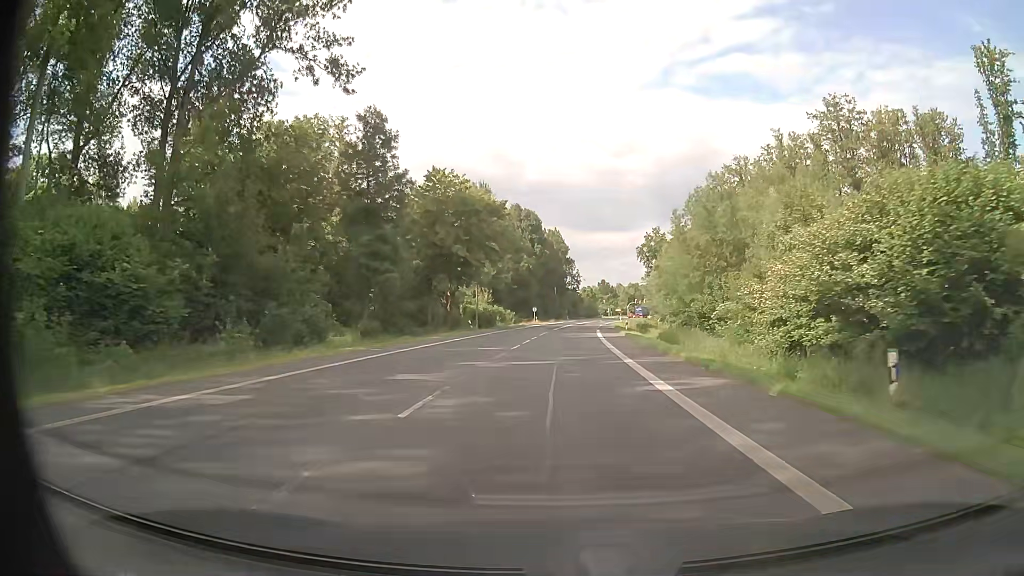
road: primary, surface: asphalt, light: Day
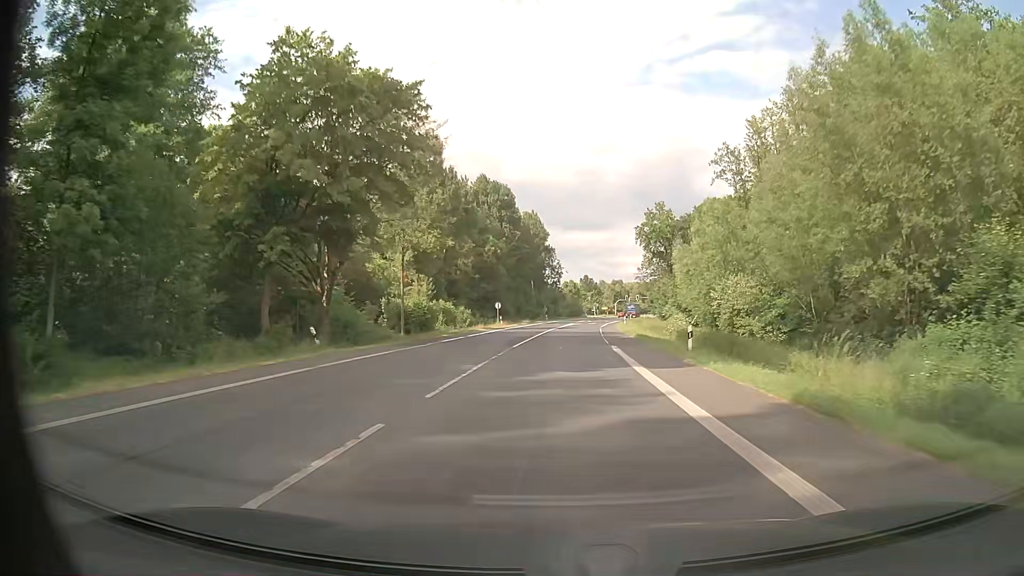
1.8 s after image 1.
(+0.5, +33.8) m; +2°
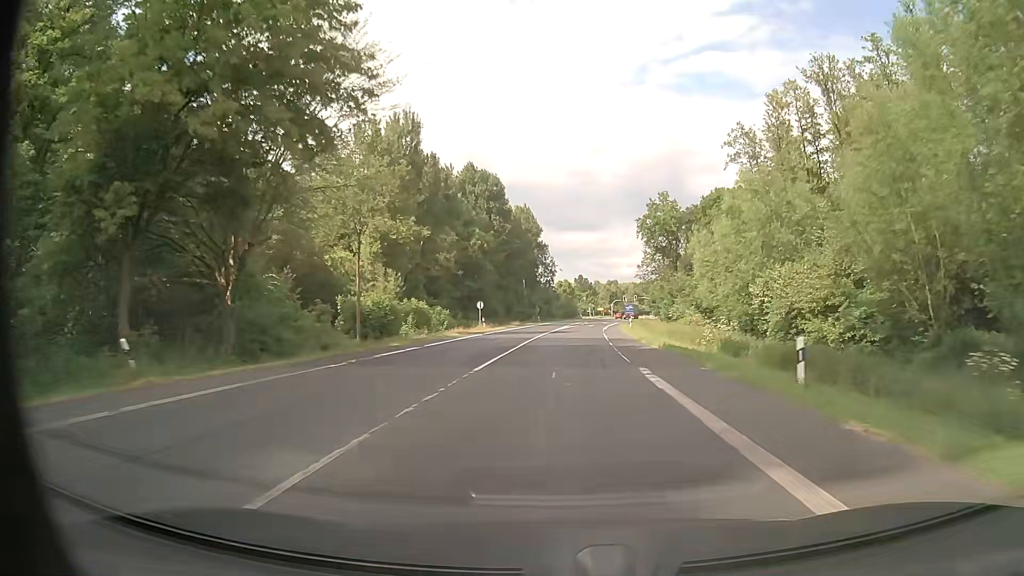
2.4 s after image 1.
(+0.1, +11.3) m; +1°
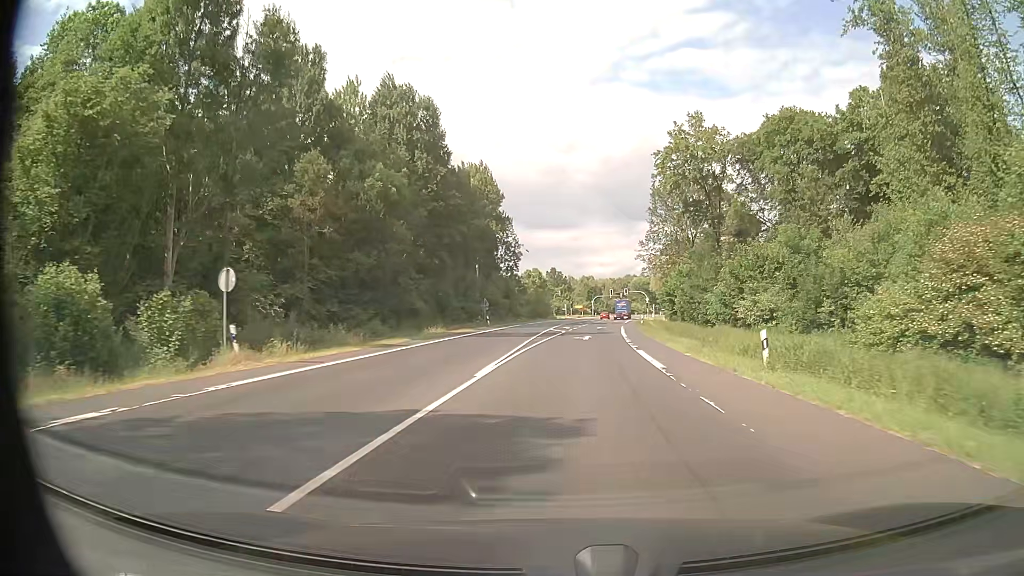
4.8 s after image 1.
(+0.9, +44.4) m; +3°
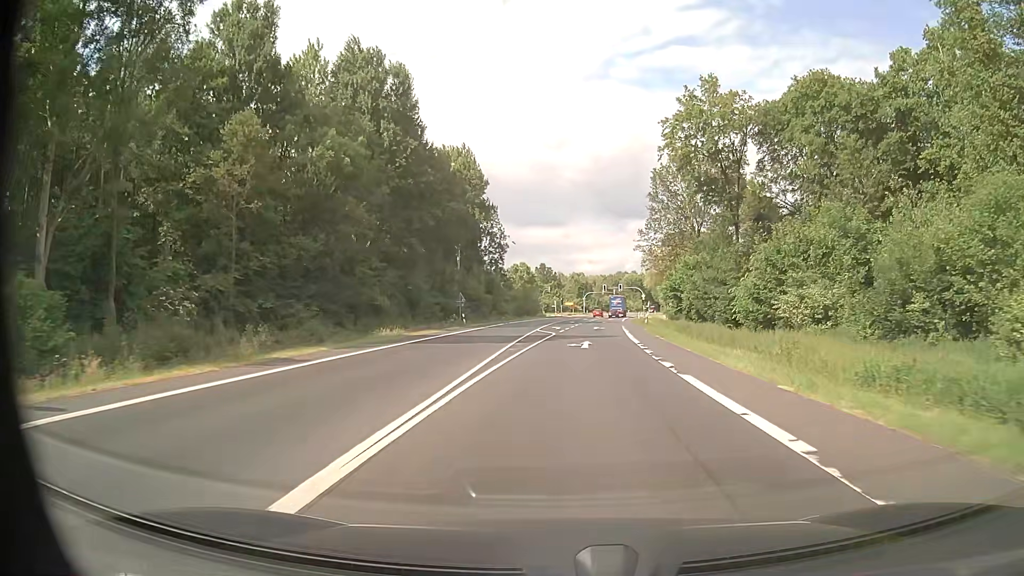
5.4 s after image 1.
(0.0, +10.3) m; +1°
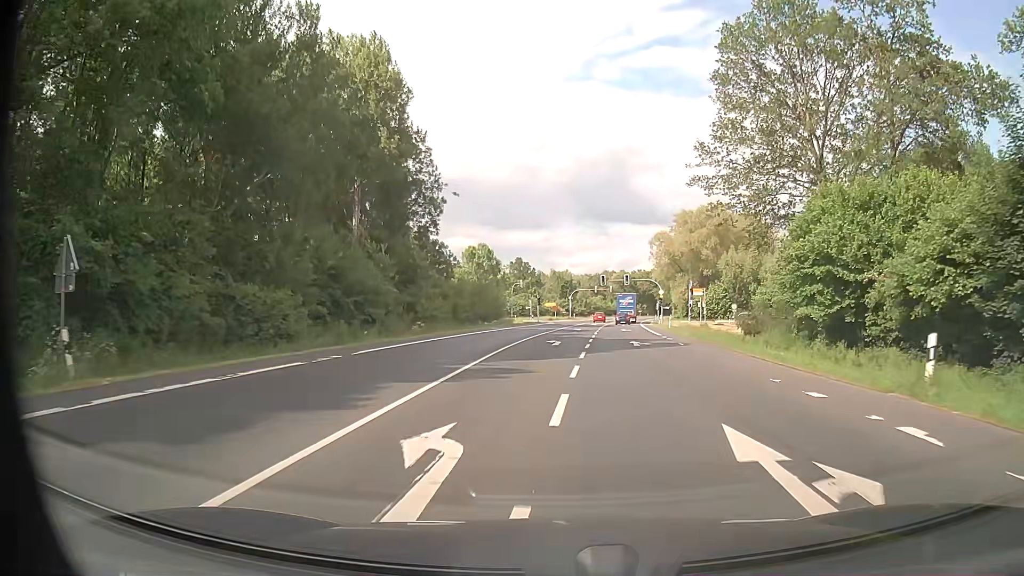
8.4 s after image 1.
(+0.9, +45.9) m; +2°
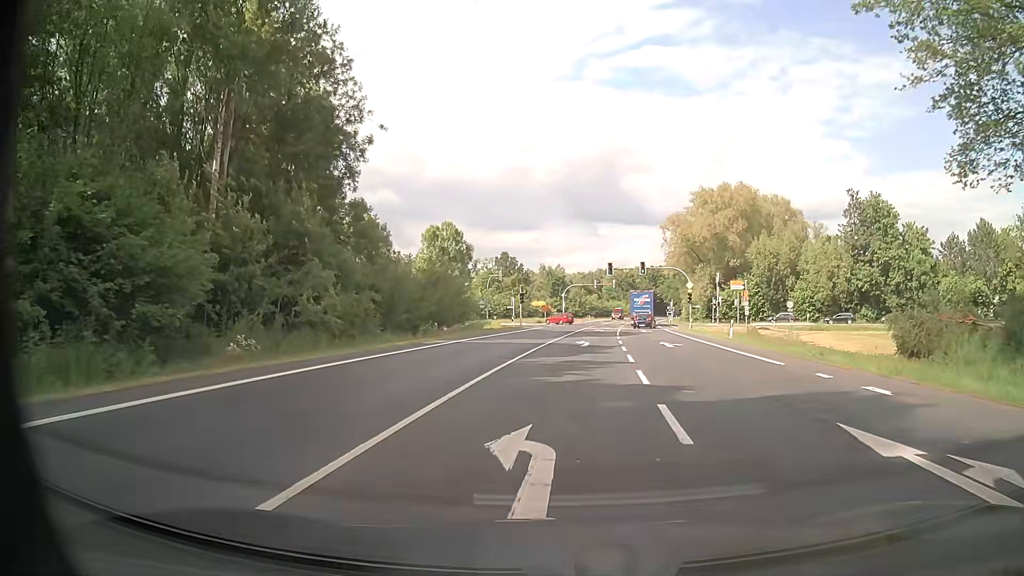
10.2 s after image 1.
(0.0, +25.1) m; +1°
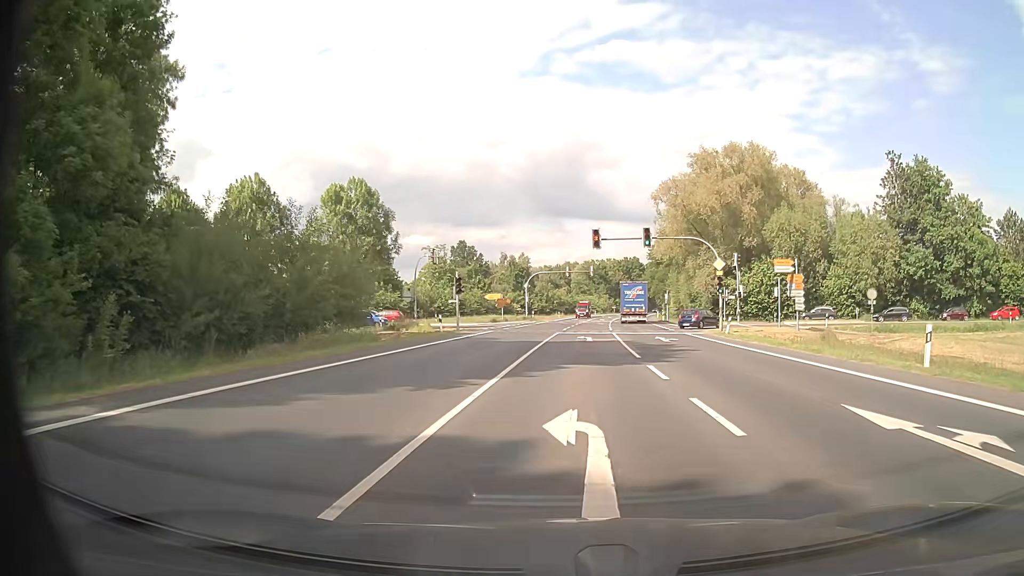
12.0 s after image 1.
(+0.6, +23.9) m; +3°
